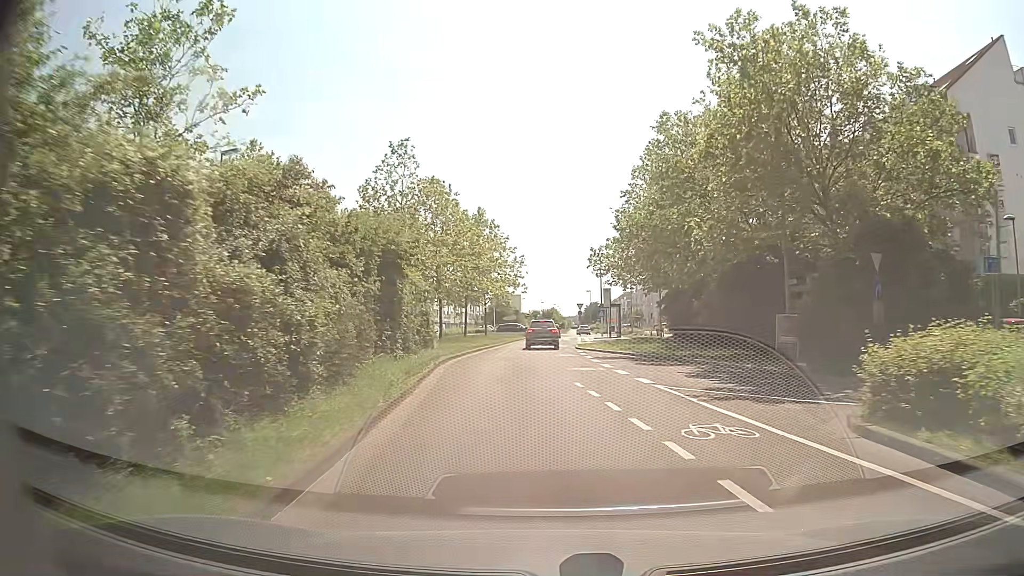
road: secondary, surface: asphalt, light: Day
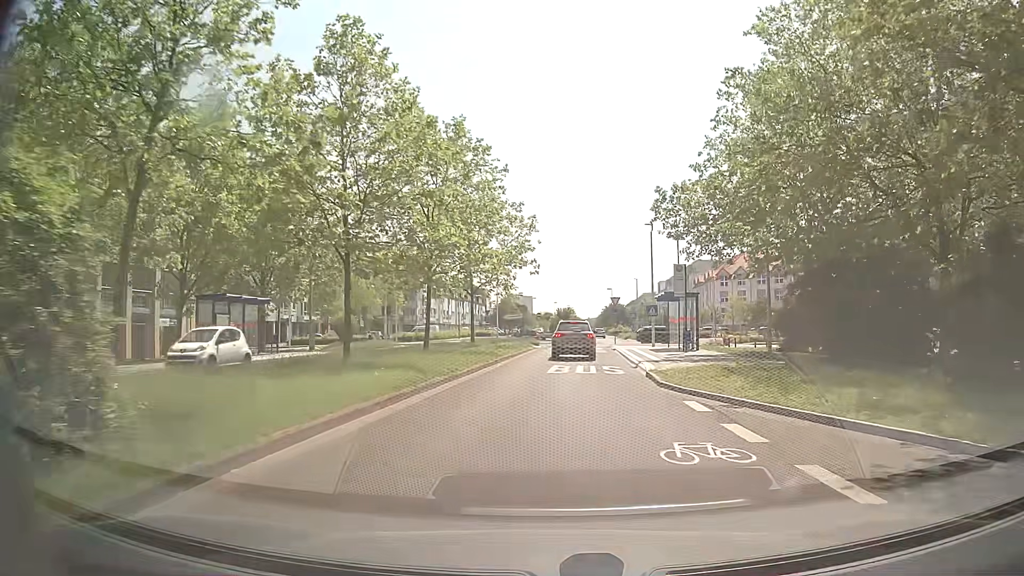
(-0.8, +23.1) m; -2°
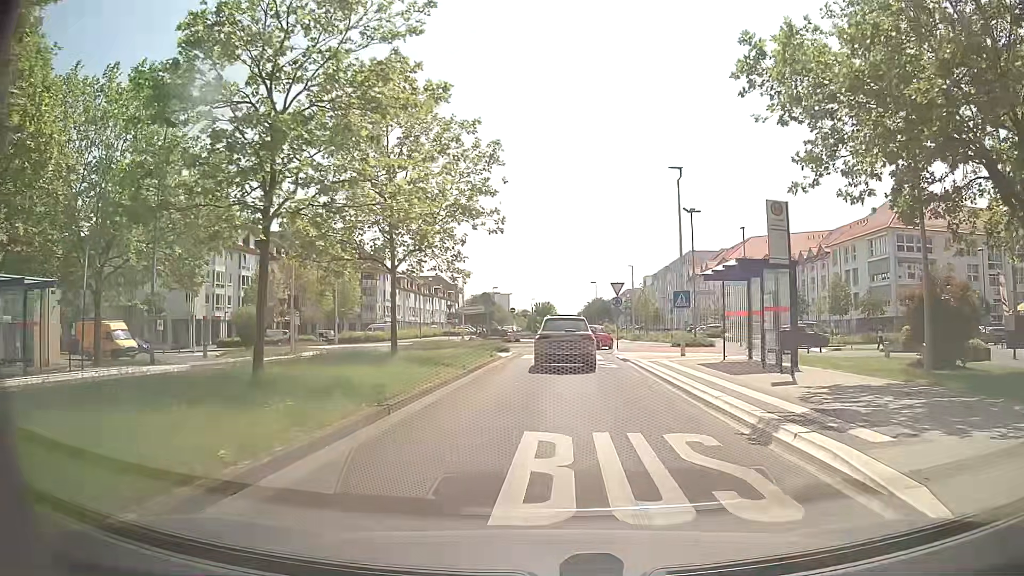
(+0.3, +15.2) m; +3°
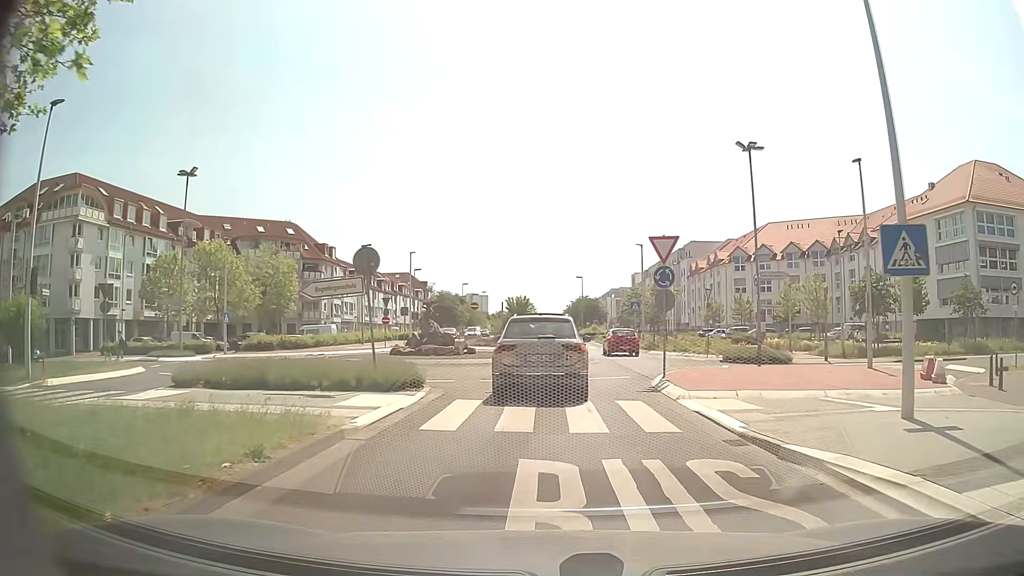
(+0.2, +19.4) m; 0°
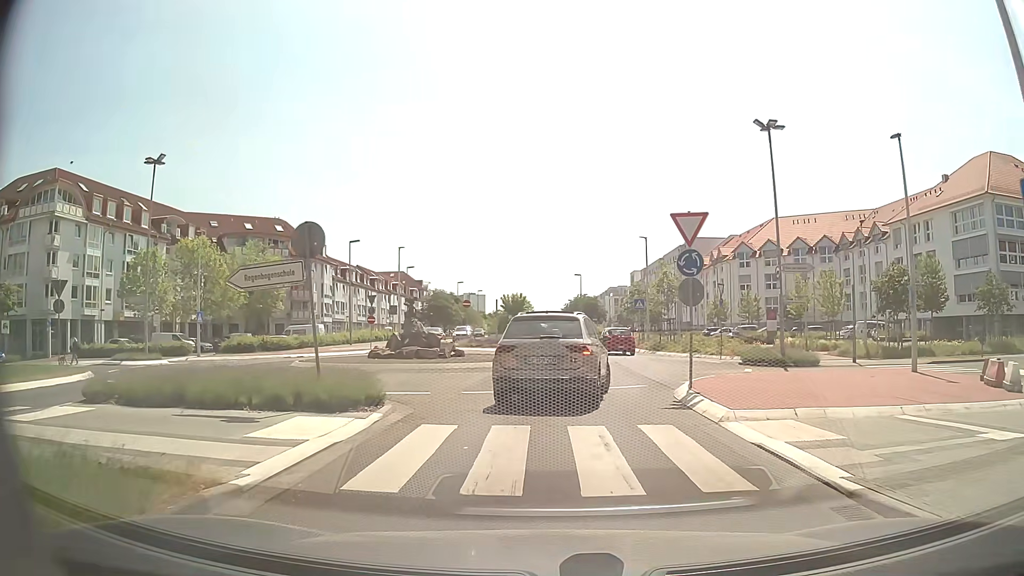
(+0.1, +3.5) m; +1°
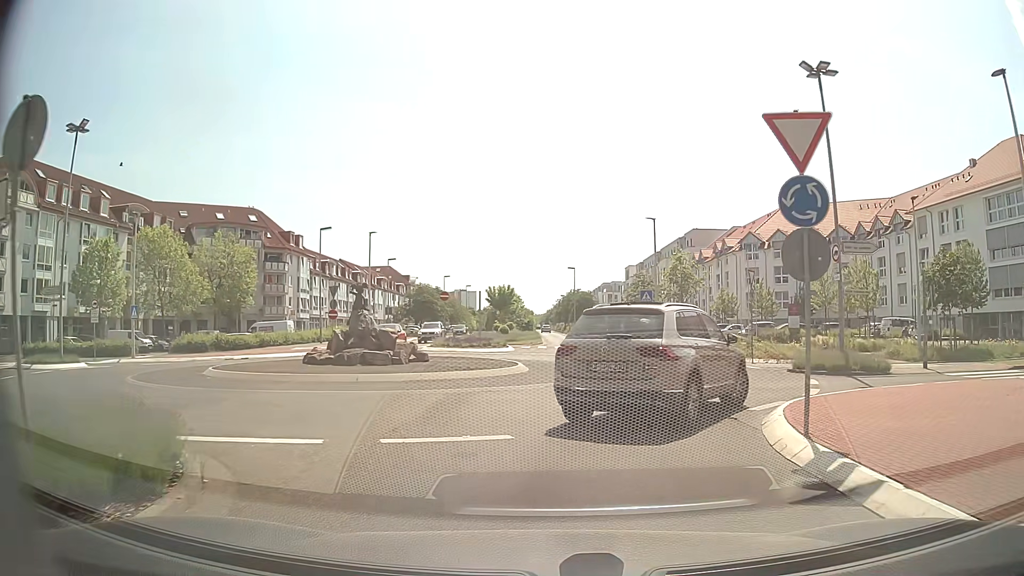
(0.0, +6.7) m; 0°
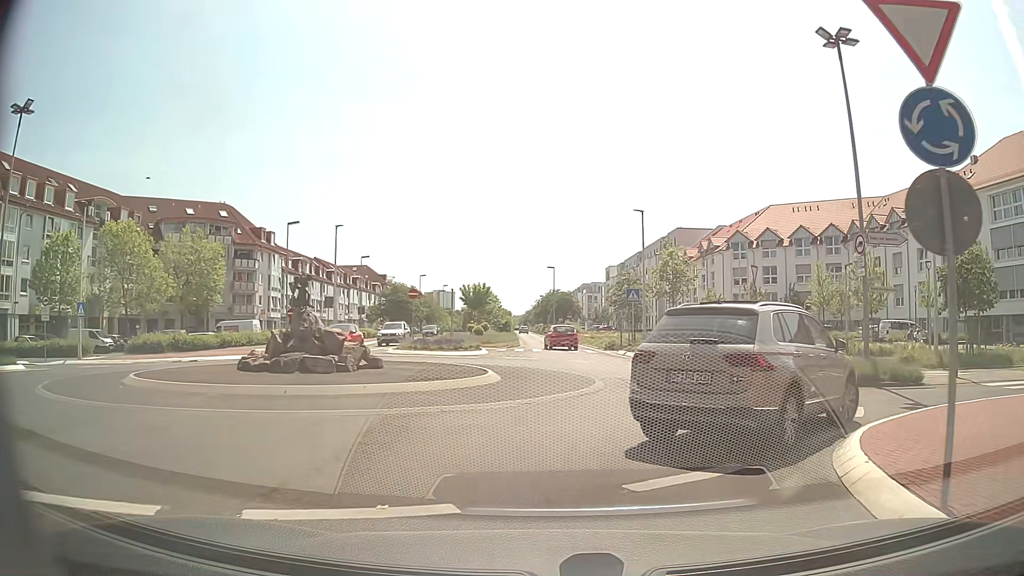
(+0.1, +3.3) m; +3°
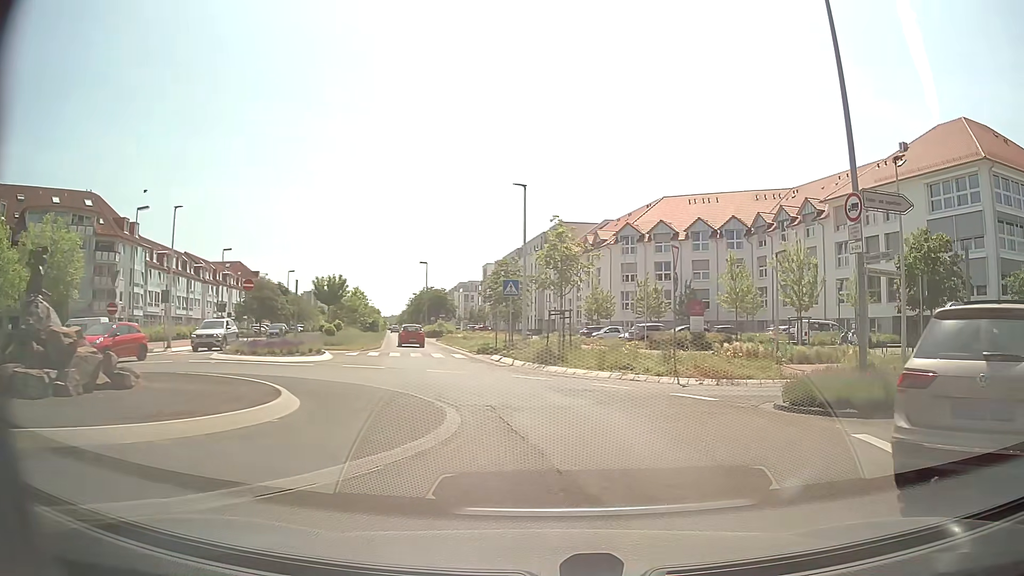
(+0.5, +6.6) m; +10°
(0, +10) (-2, +20) (-5, +29) (-8, +39) (-10, +49) (-12, +58) (-15, +68) (-17, +78) (-19, +88) (-21, +97) m
